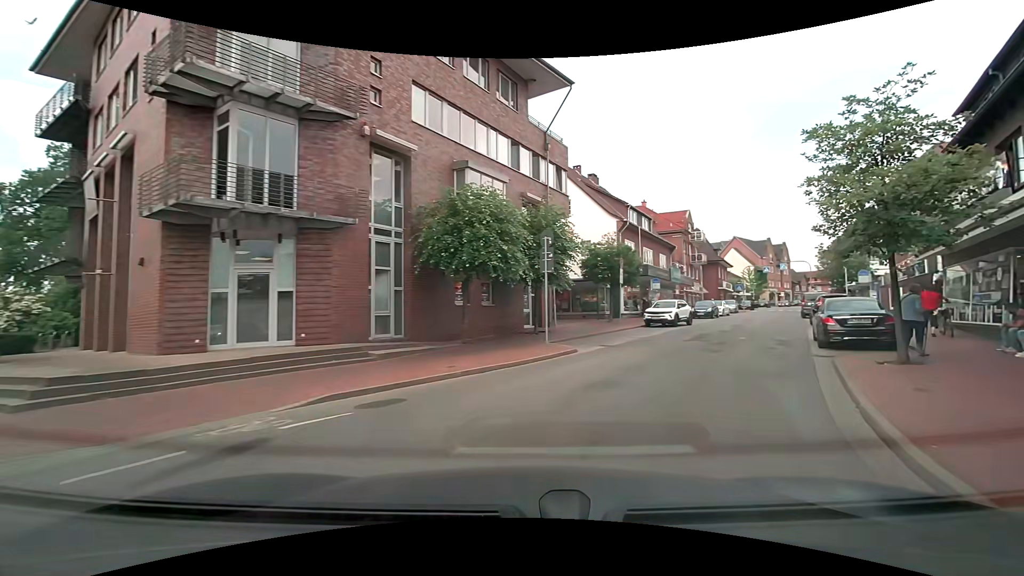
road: unclassified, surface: asphalt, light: Day
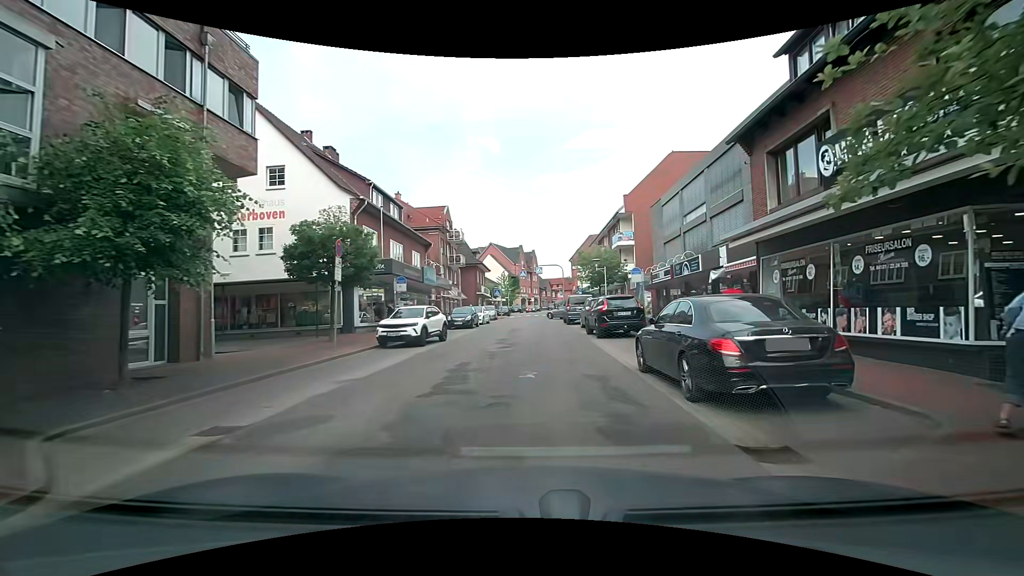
(+2.4, +9.9) m; +26°
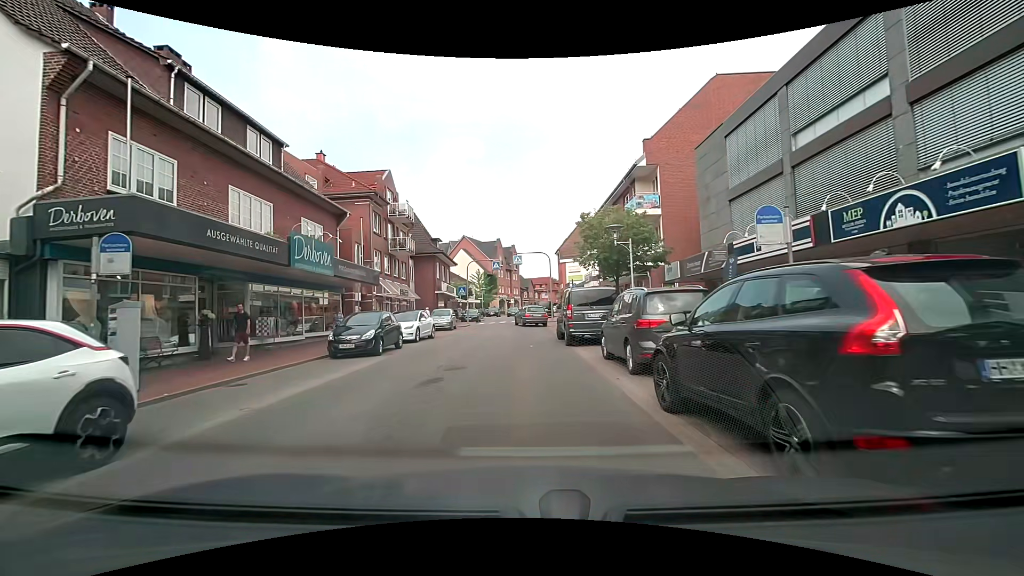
(+0.7, +16.1) m; +3°
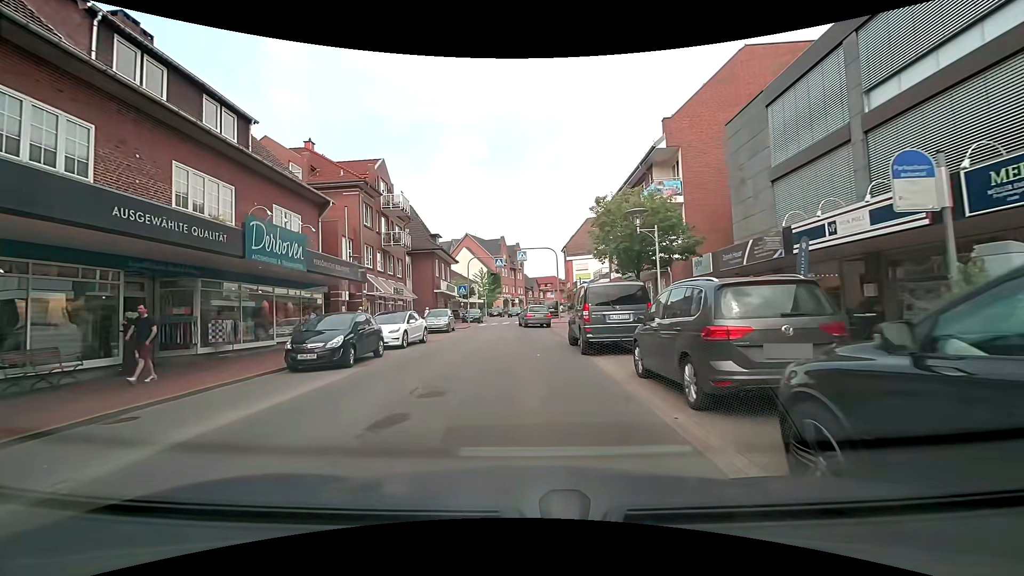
(-0.1, +3.3) m; -1°
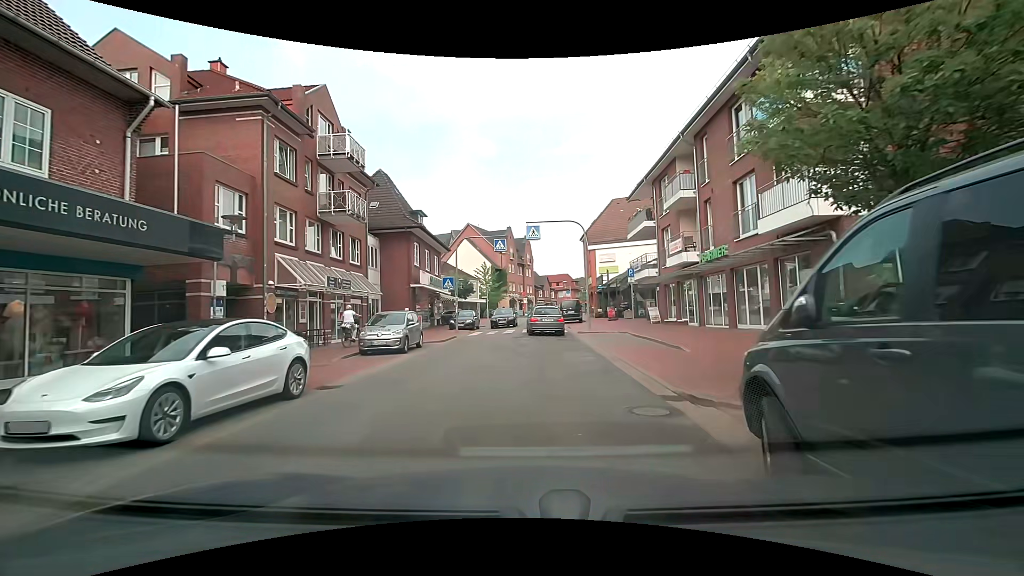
(-0.3, +13.2) m; -2°
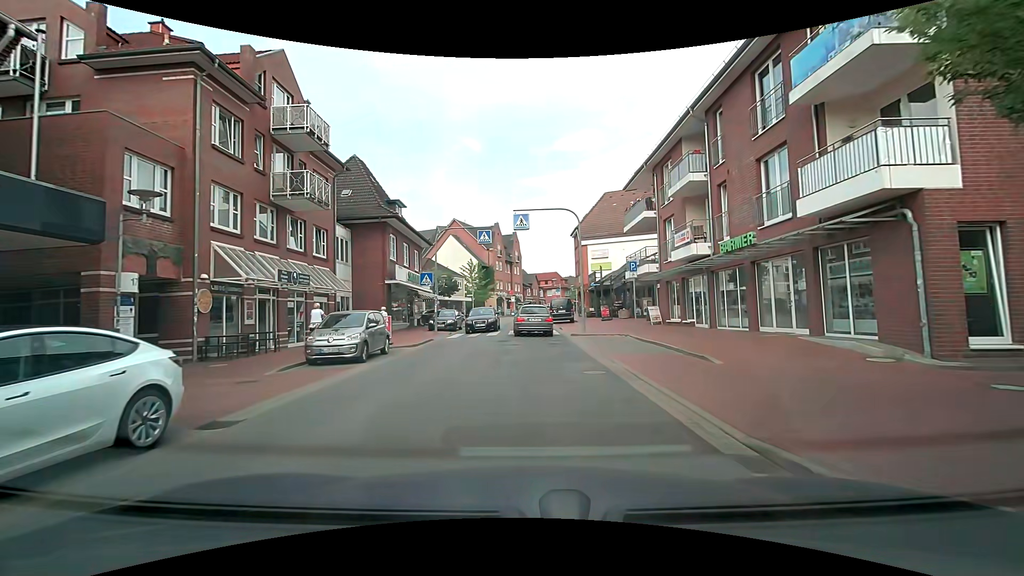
(0.0, +3.1) m; +1°
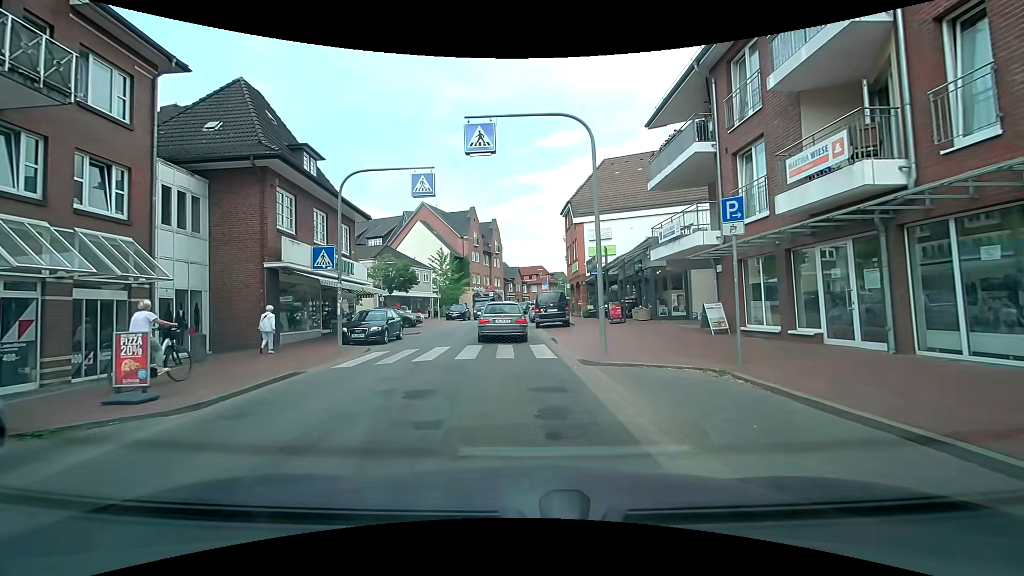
(+0.5, +11.7) m; +3°
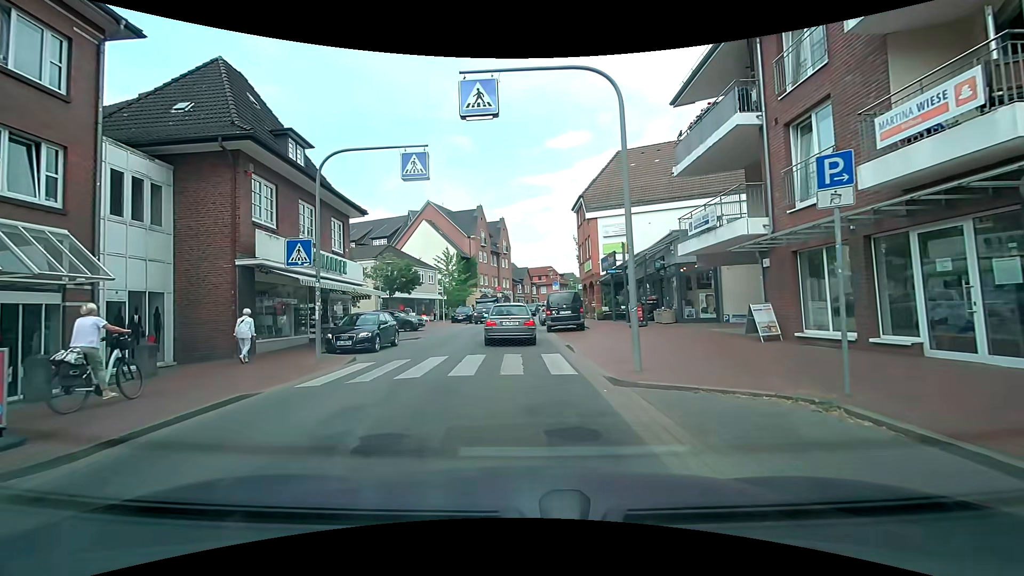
(0.0, +2.5) m; -2°
